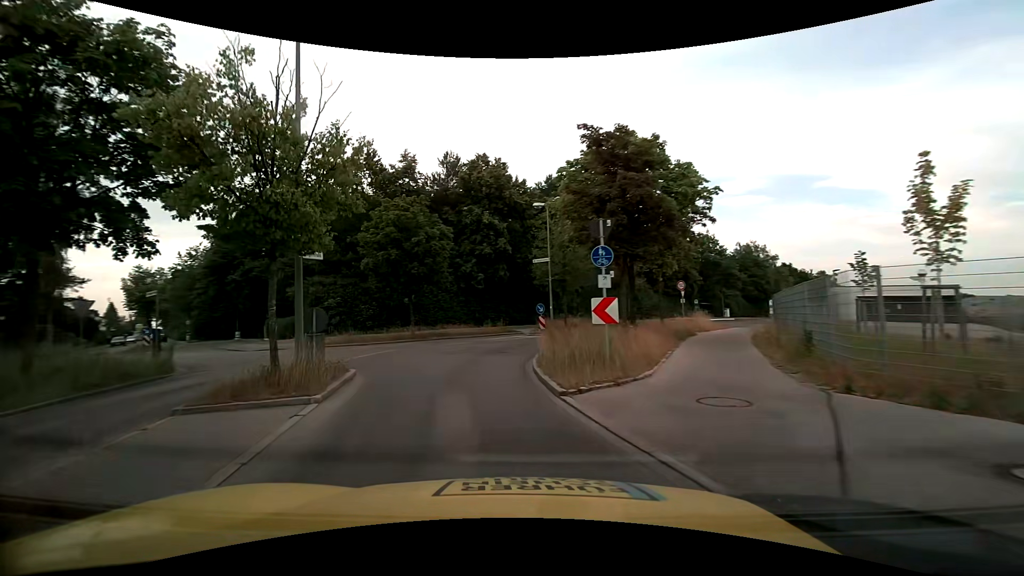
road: residential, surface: asphalt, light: Day
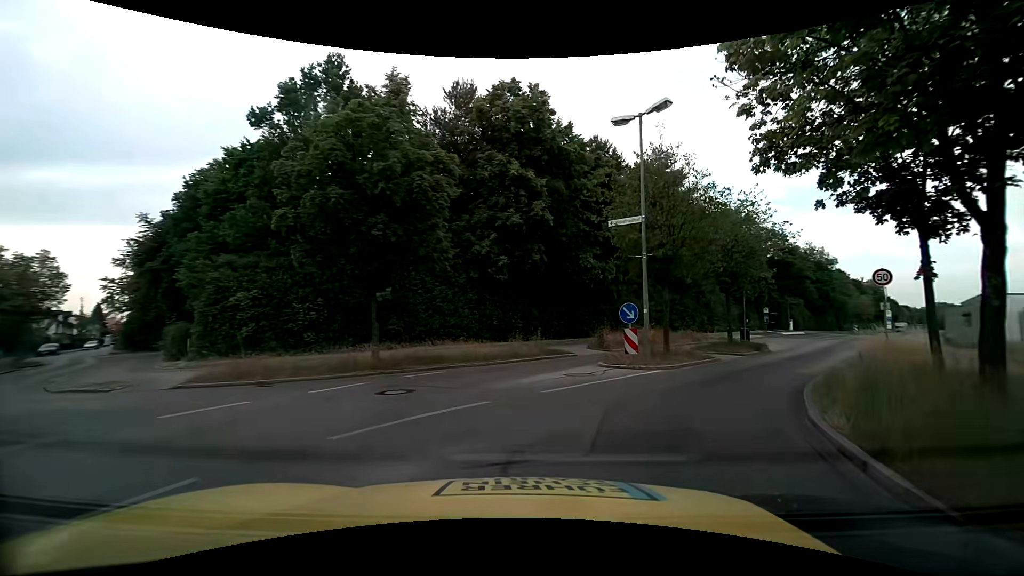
(-1.6, +14.8) m; -1°
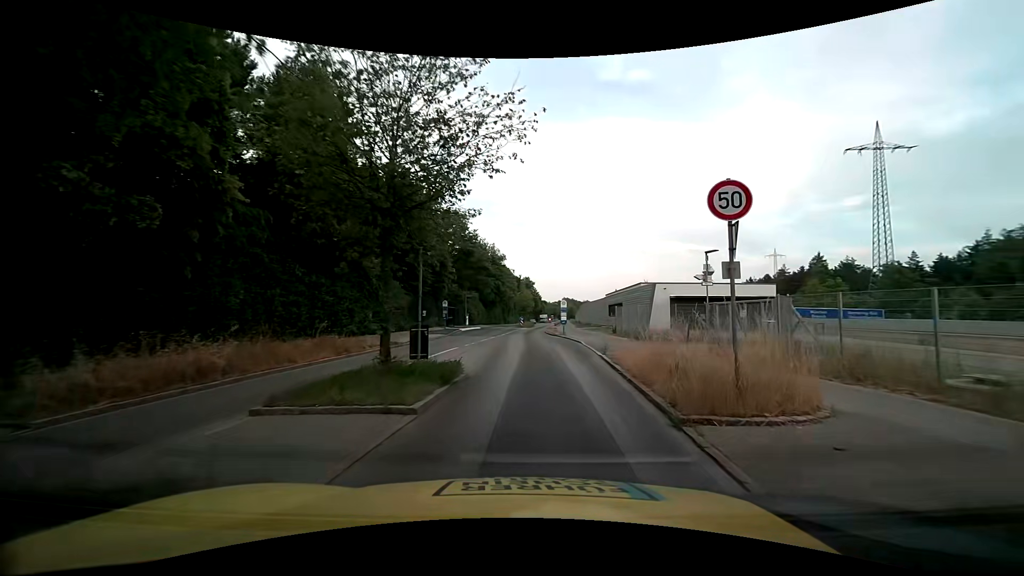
(+5.1, +13.6) m; +35°
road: tertiary
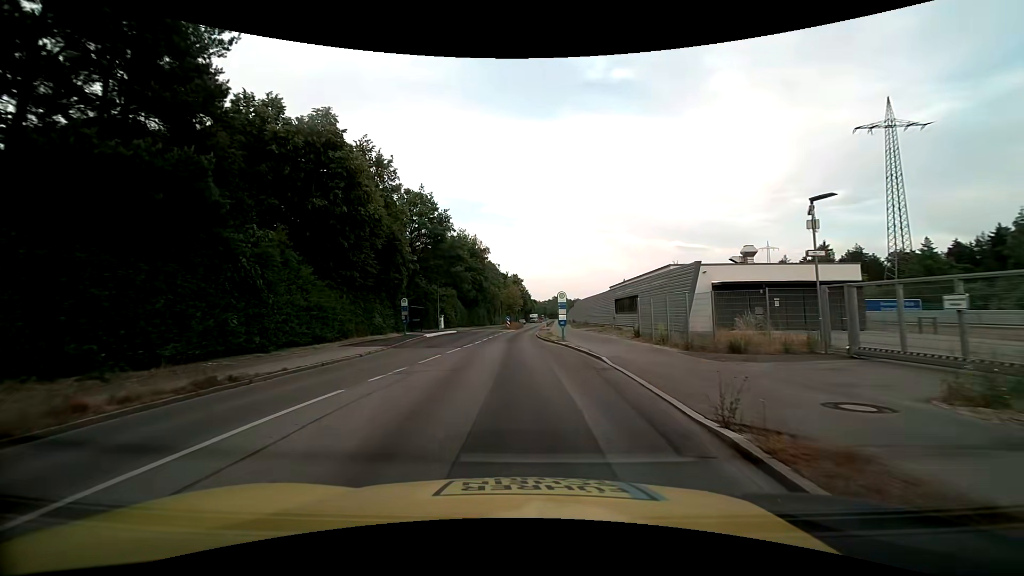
(+0.4, +12.3) m; +1°
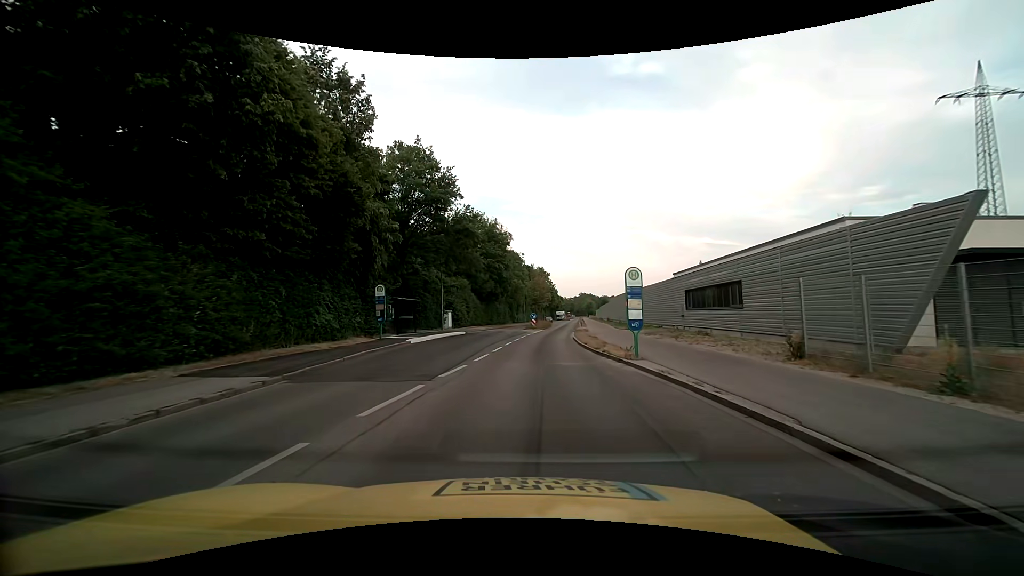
(-0.3, +13.3) m; -3°
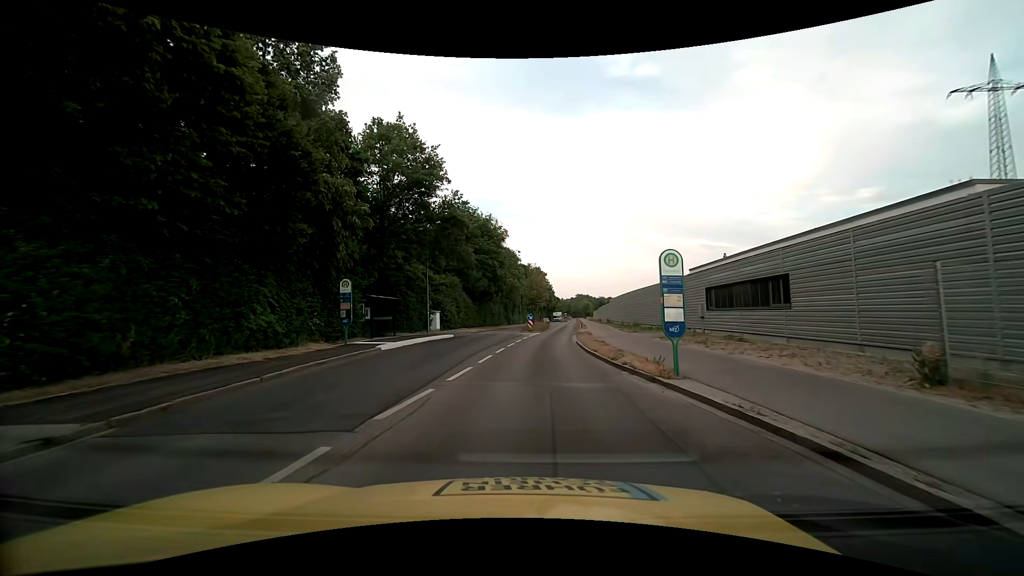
(0.0, +4.6) m; +1°
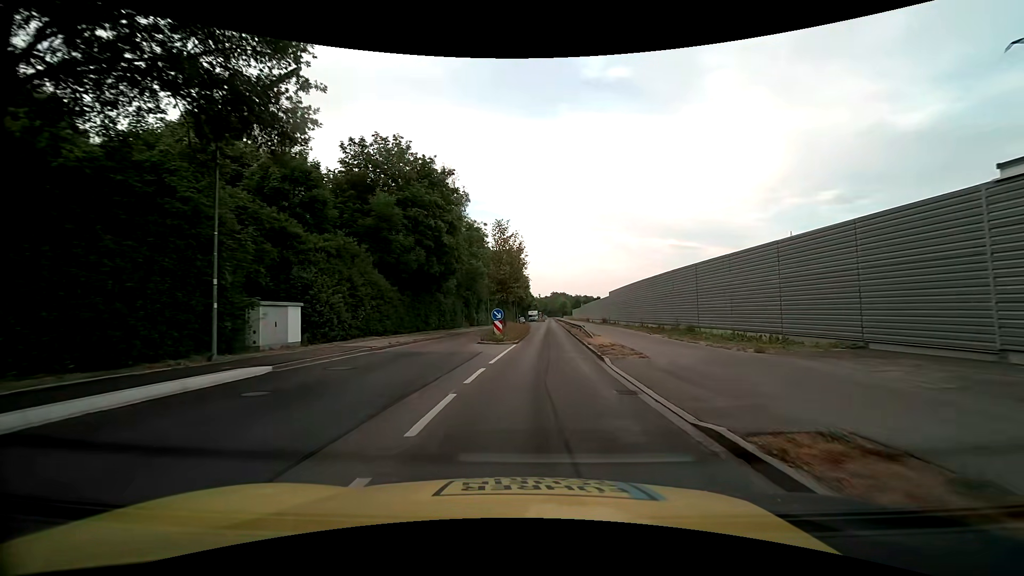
(+0.4, +23.2) m; +3°
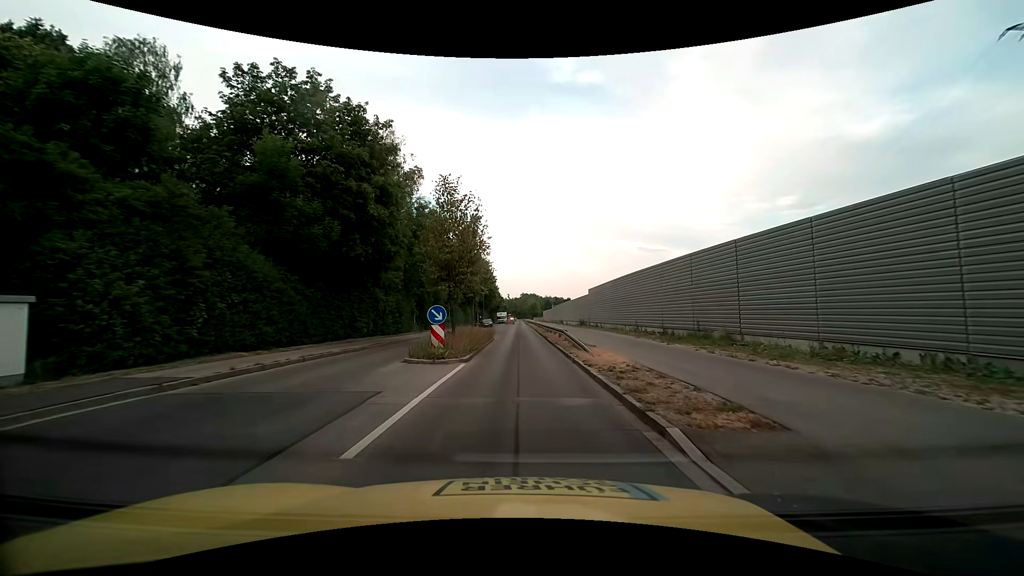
(+0.3, +9.7) m; +3°
(0, +10) (0, +20) (0, +30) (0, +40) (-1, +50) (-1, +60) (-1, +70) (-1, +80) (-1, +90) (-1, +100) m
